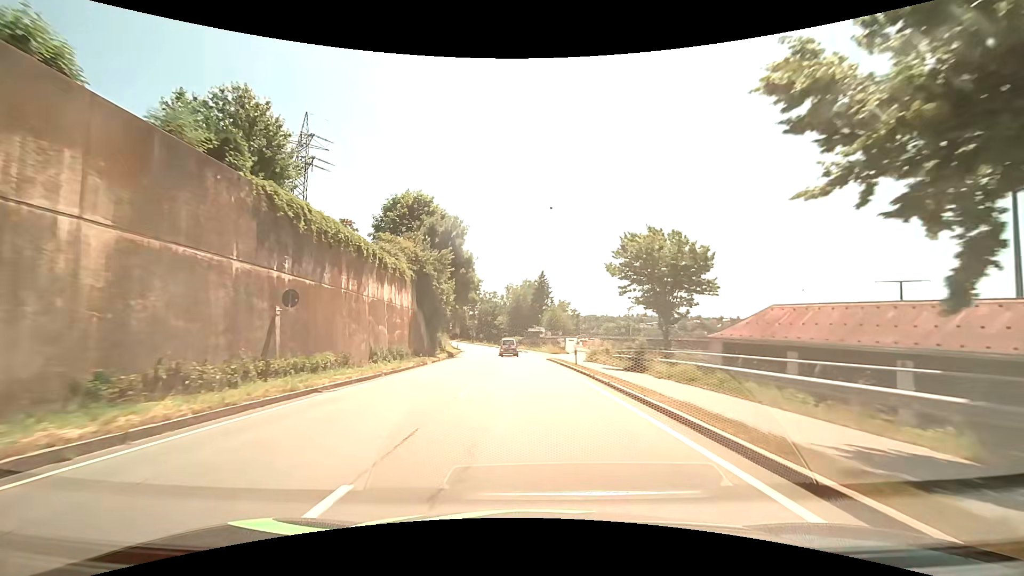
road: primary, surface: asphalt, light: Day
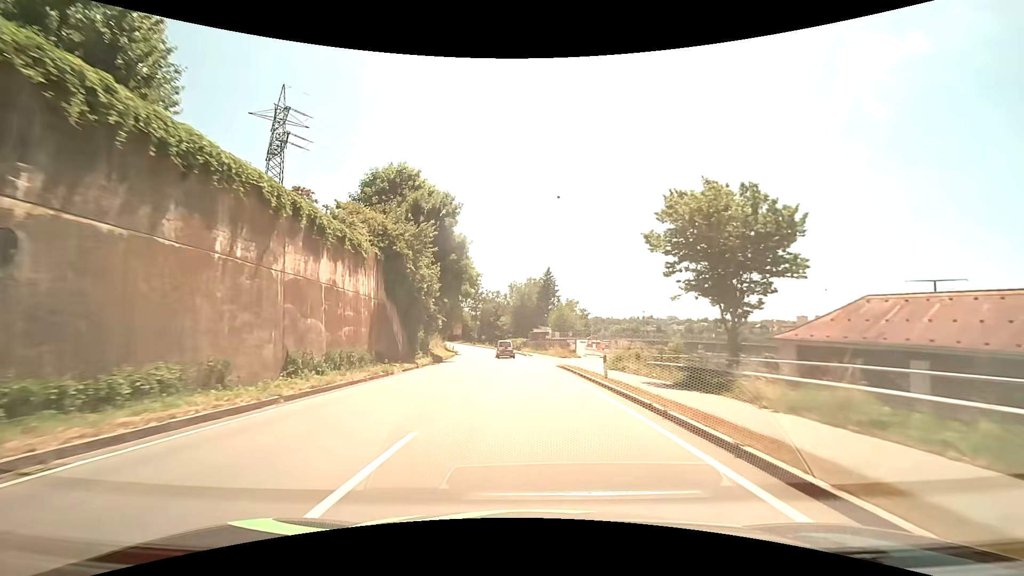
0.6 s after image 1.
(0.0, +9.1) m; 0°
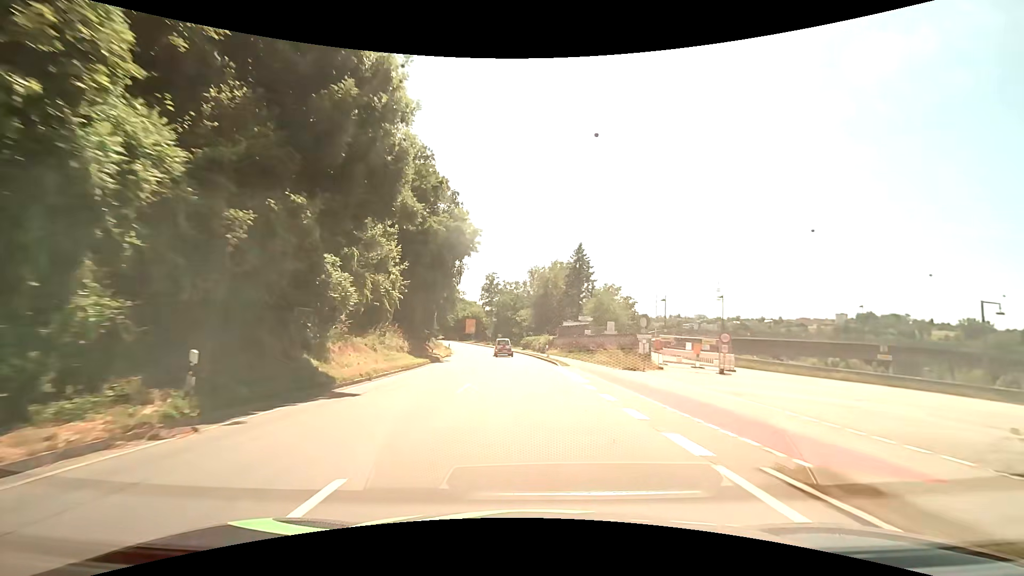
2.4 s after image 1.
(-0.5, +27.7) m; -3°
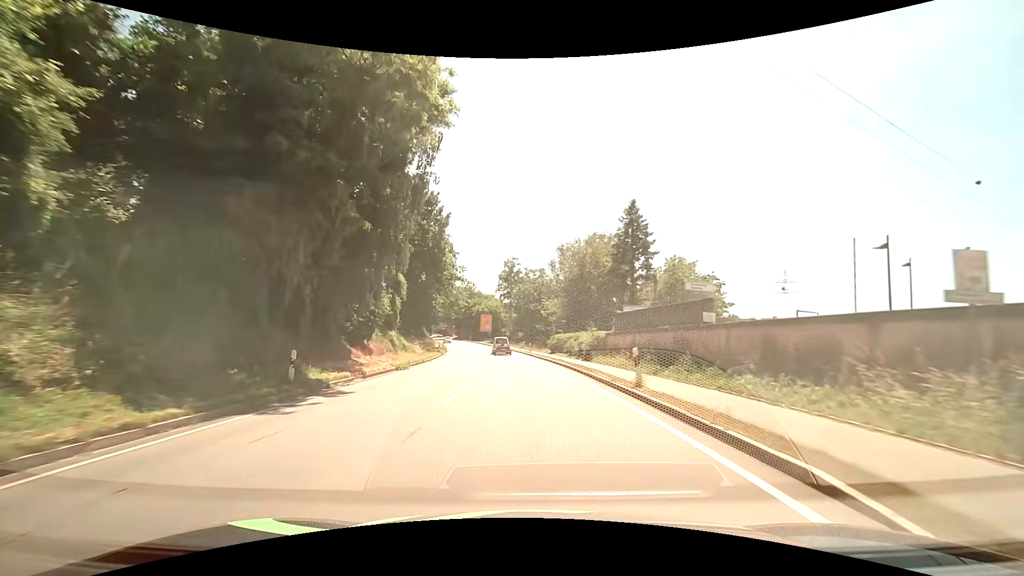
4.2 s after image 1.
(-0.6, +27.2) m; -3°
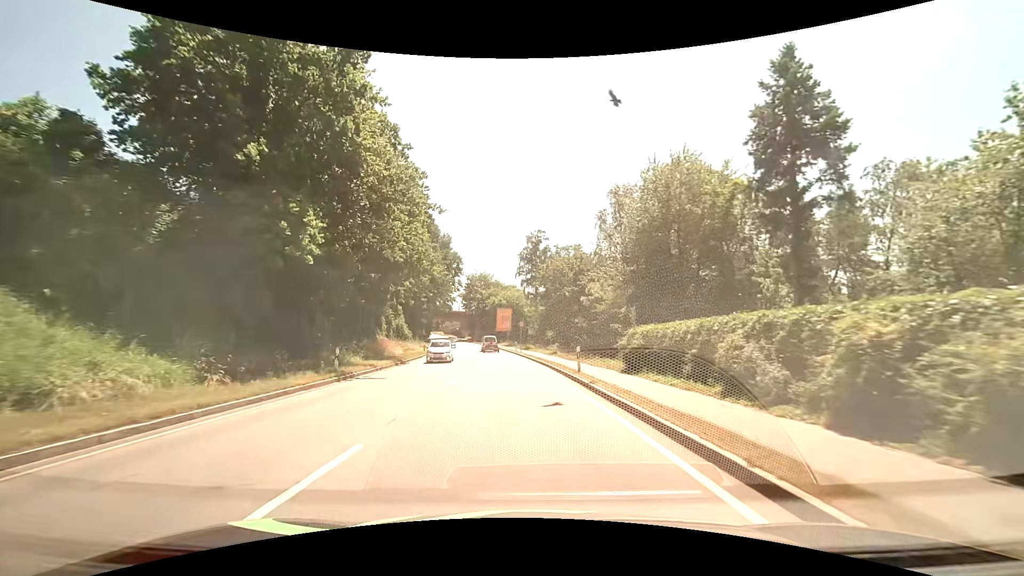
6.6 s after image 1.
(-0.6, +32.4) m; -3°
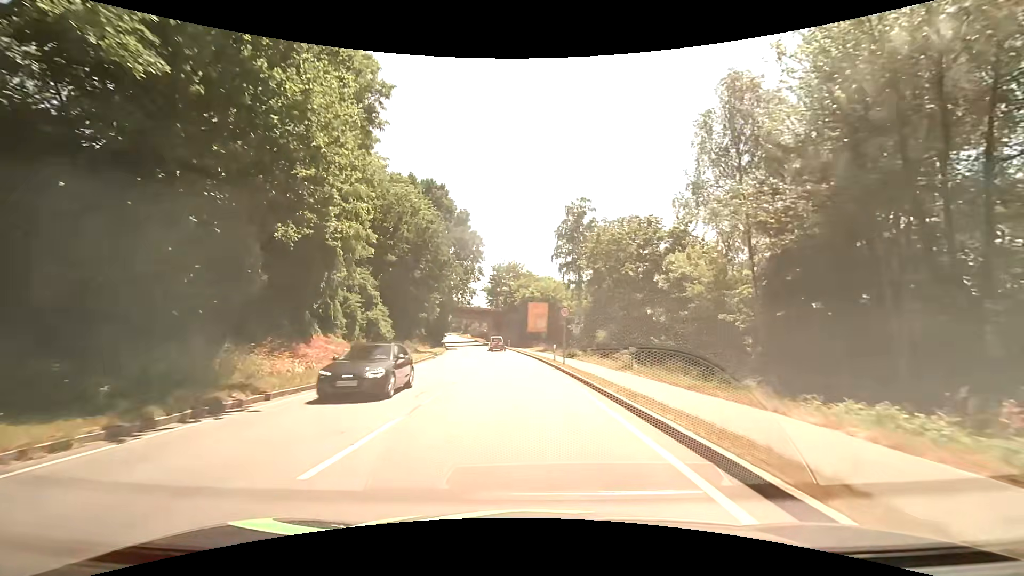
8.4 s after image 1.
(-0.7, +22.1) m; -4°
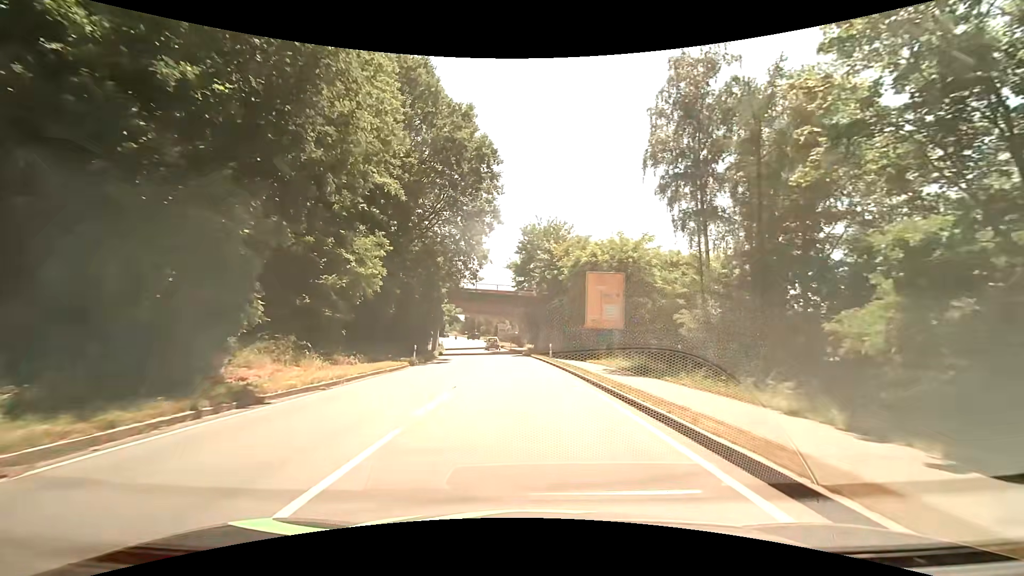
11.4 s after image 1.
(-2.0, +37.7) m; -5°
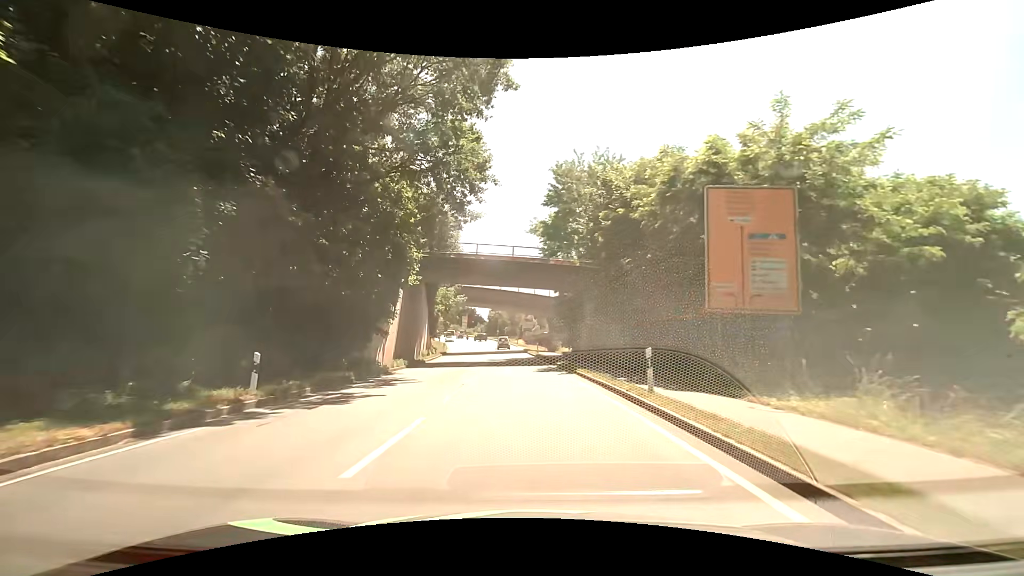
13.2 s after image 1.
(-0.7, +22.9) m; -3°
(0, +10) (0, +20) (-1, +30) (-1, +40) (-2, +50) (-3, +60) (-3, +70) (-4, +80) (-5, +90) (-6, +100) m
